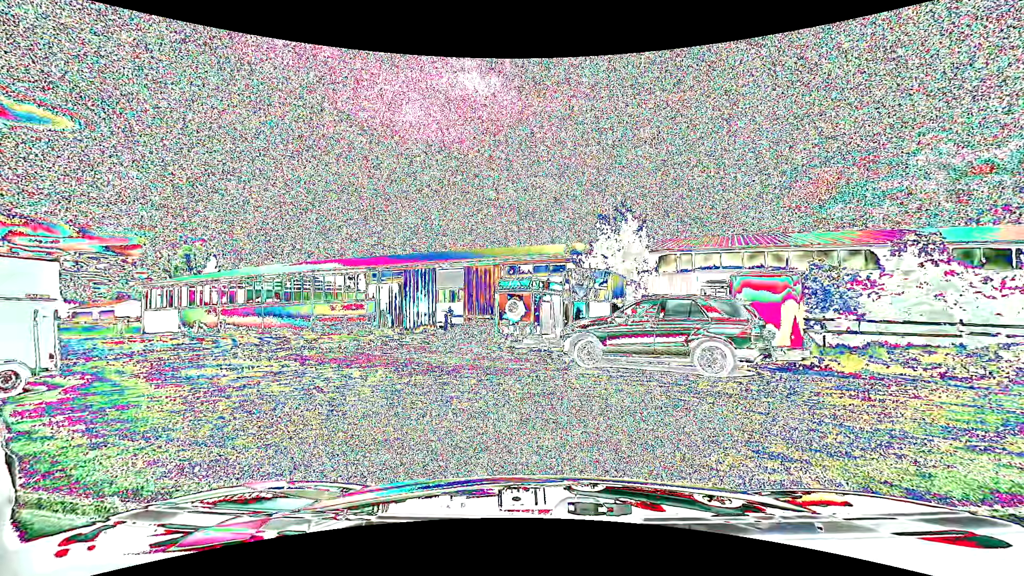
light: Day
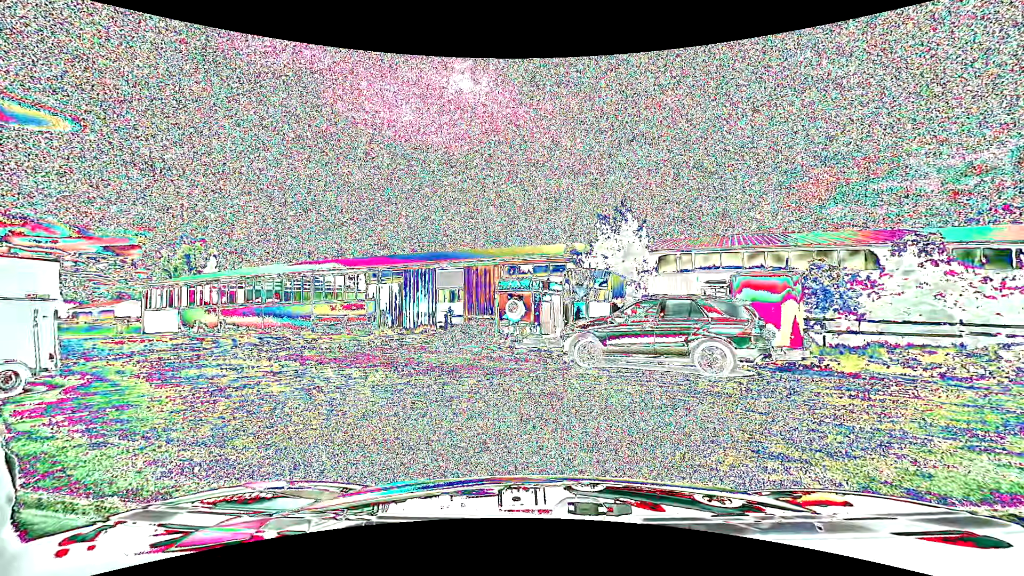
(0.0, 0.0) m; 0°
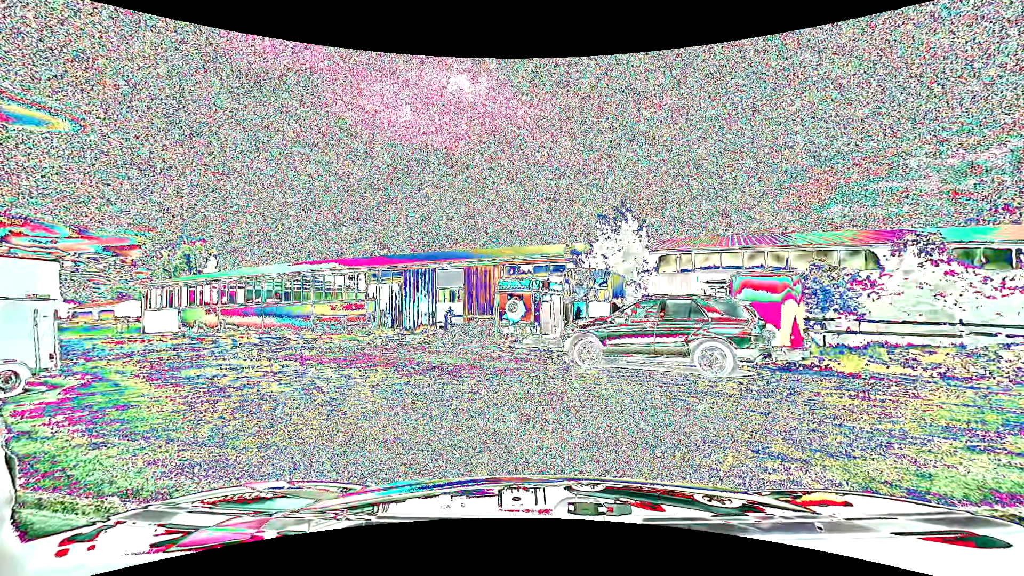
(0.0, 0.0) m; 0°
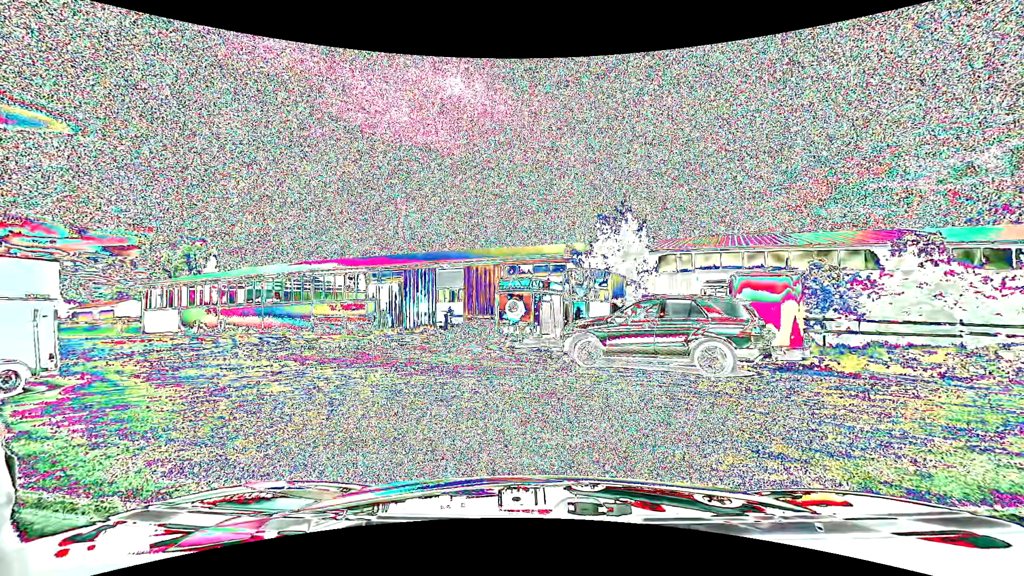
(0.0, 0.0) m; 0°
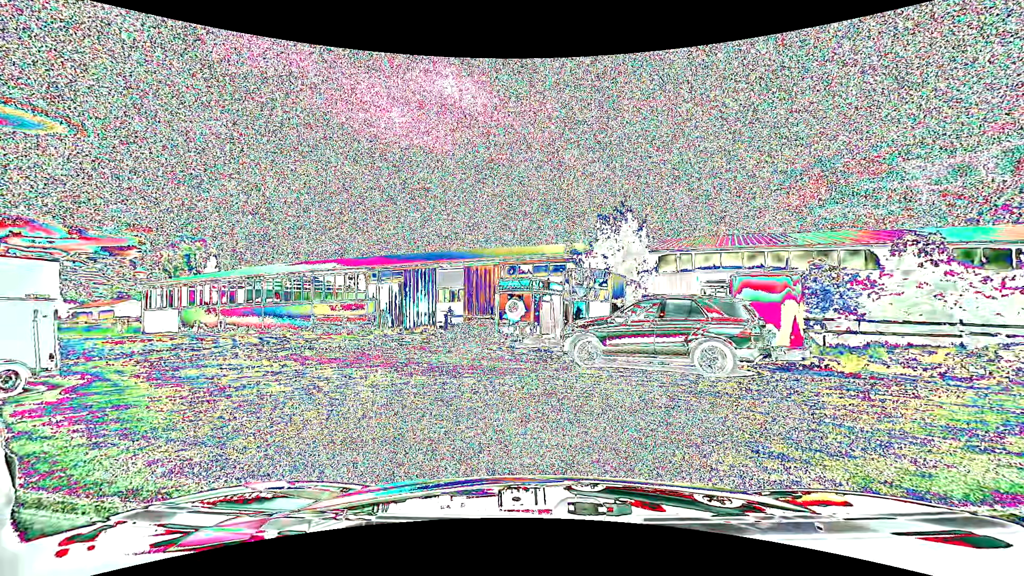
(0.0, 0.0) m; 0°
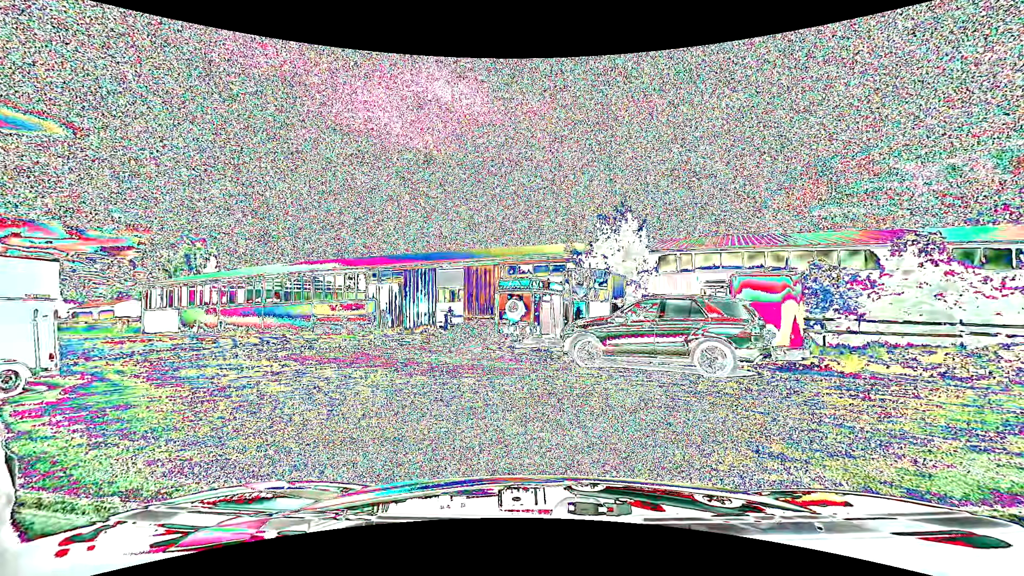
(0.0, 0.0) m; 0°
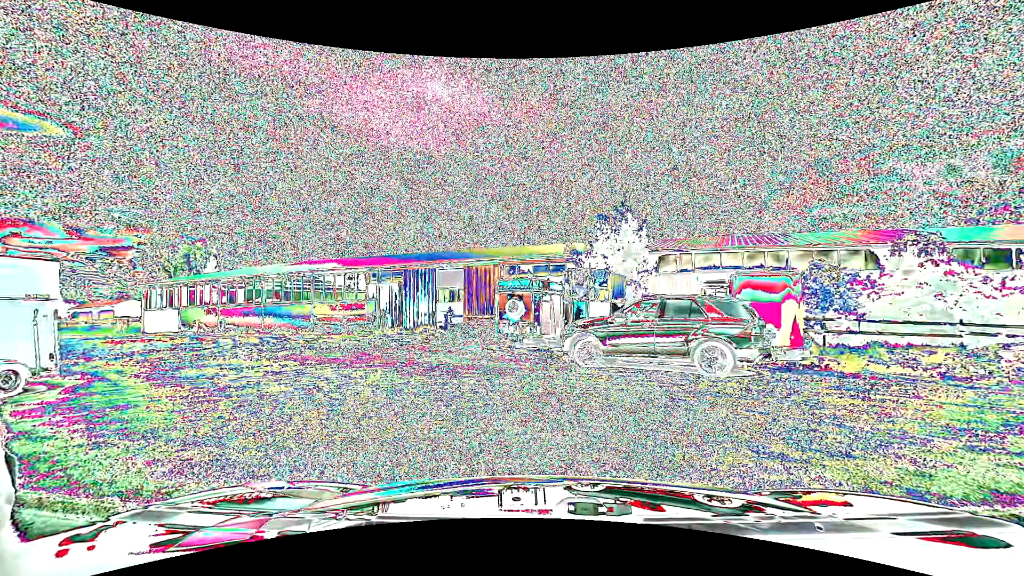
(0.0, 0.0) m; 0°
